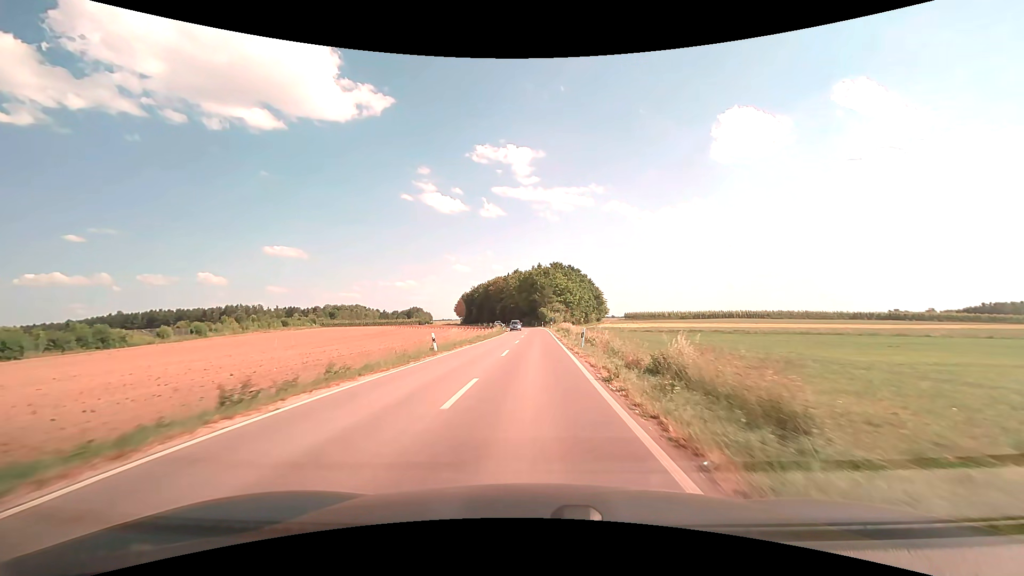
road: unclassified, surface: asphalt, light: Day
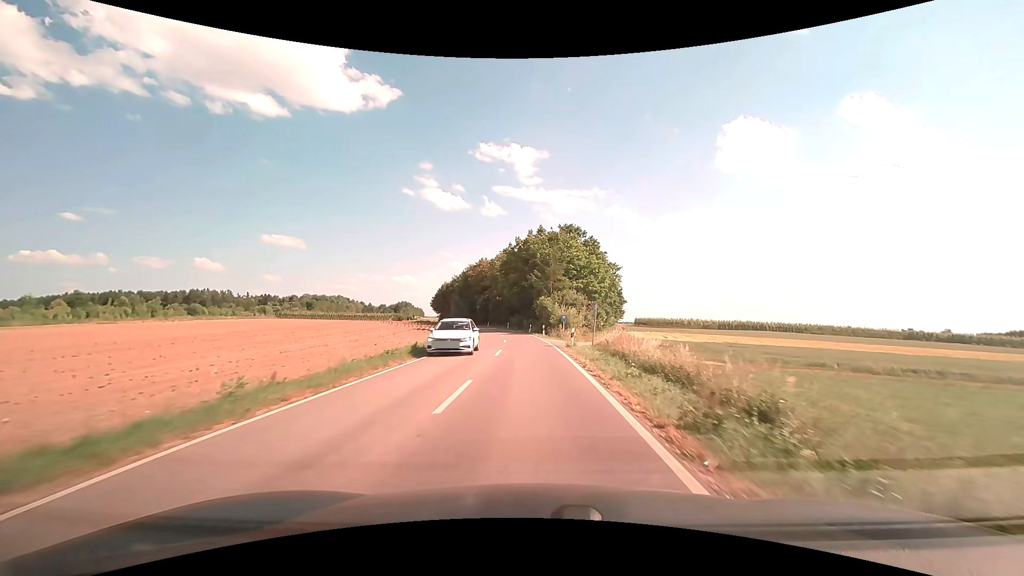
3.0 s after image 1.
(+0.3, +48.6) m; 0°
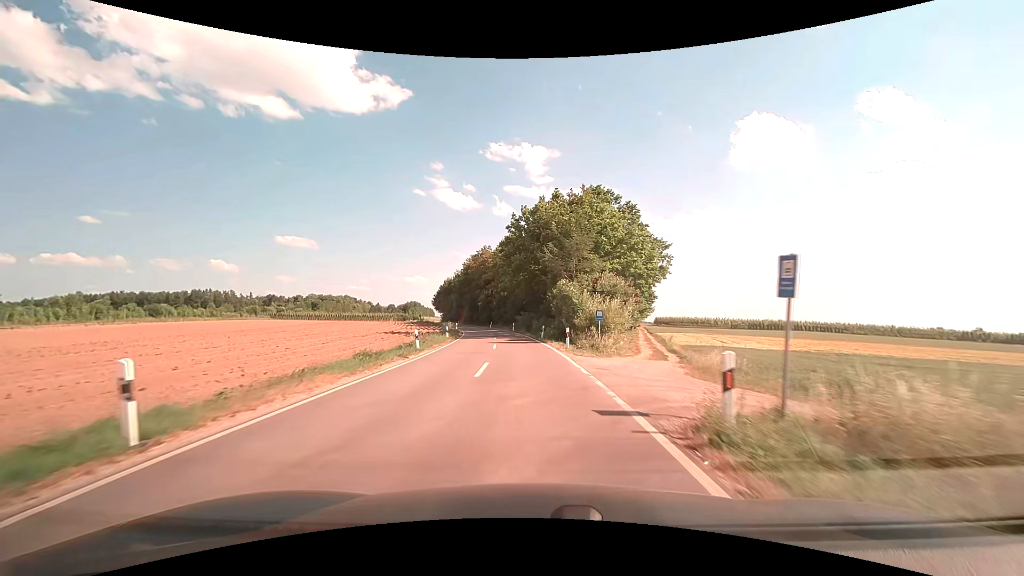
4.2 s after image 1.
(-0.1, +19.7) m; -1°
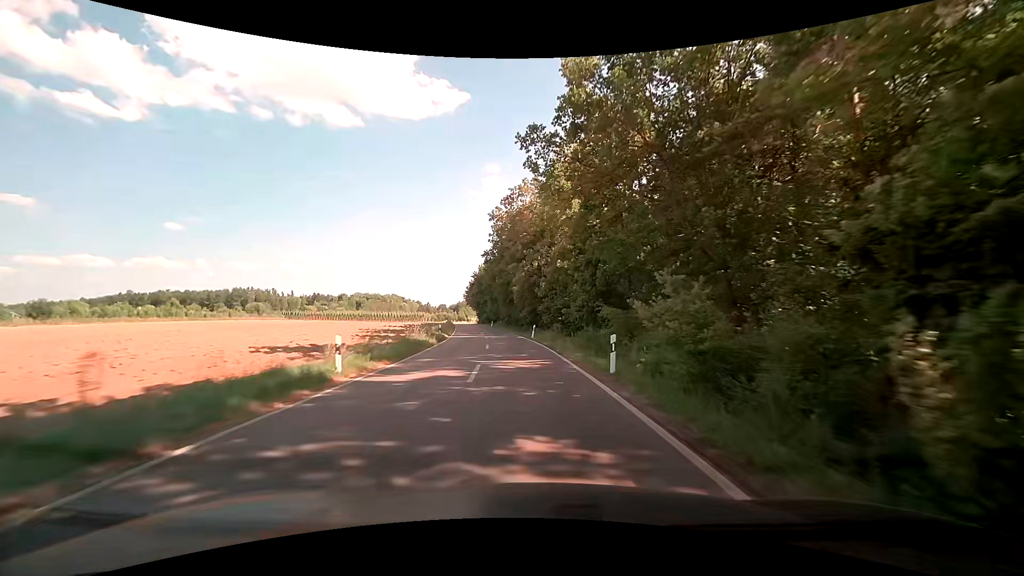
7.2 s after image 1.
(-3.1, +49.3) m; -7°
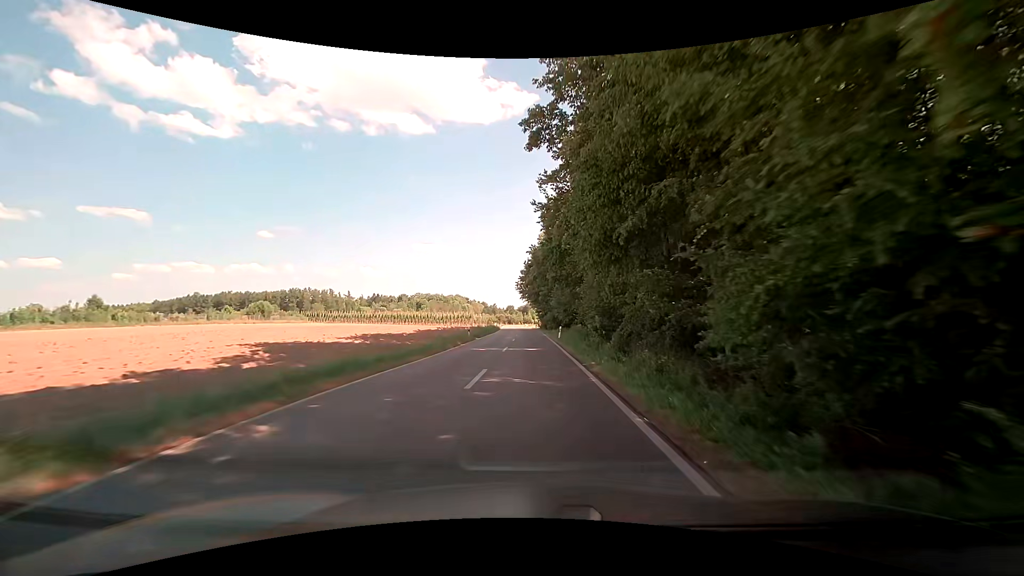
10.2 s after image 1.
(-3.6, +49.3) m; -8°
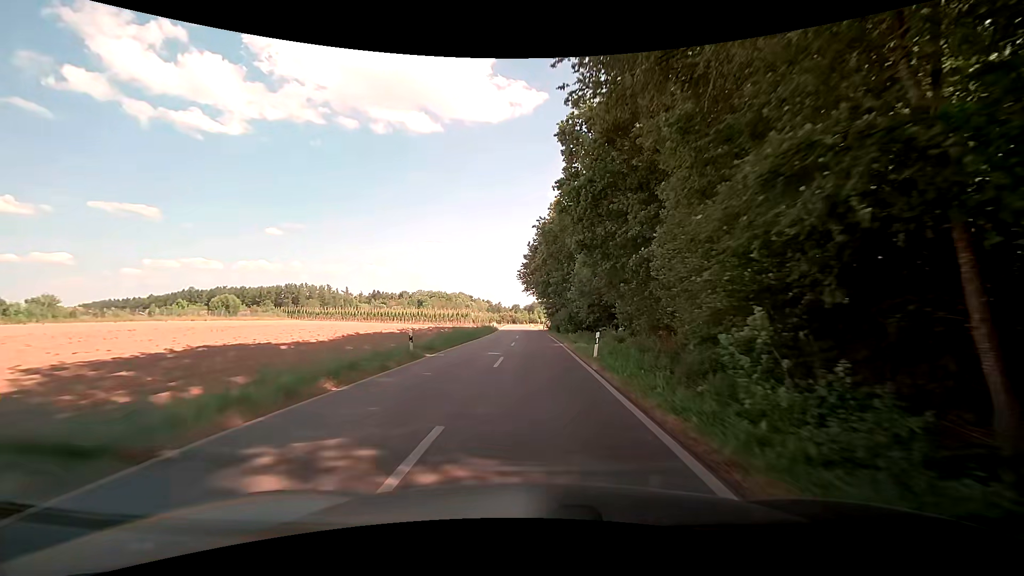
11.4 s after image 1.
(-0.2, +19.8) m; -1°
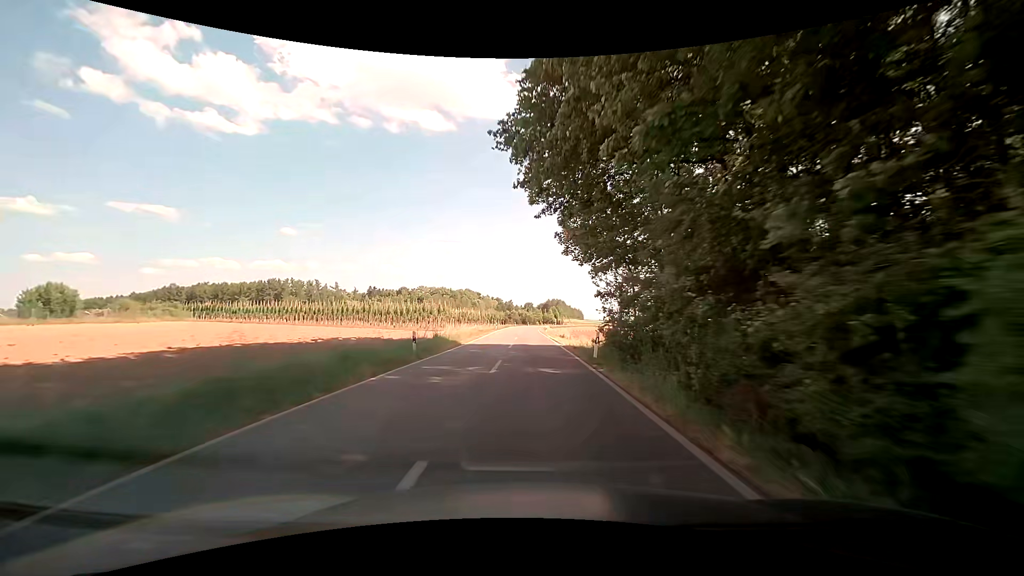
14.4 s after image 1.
(-0.4, +49.9) m; -1°
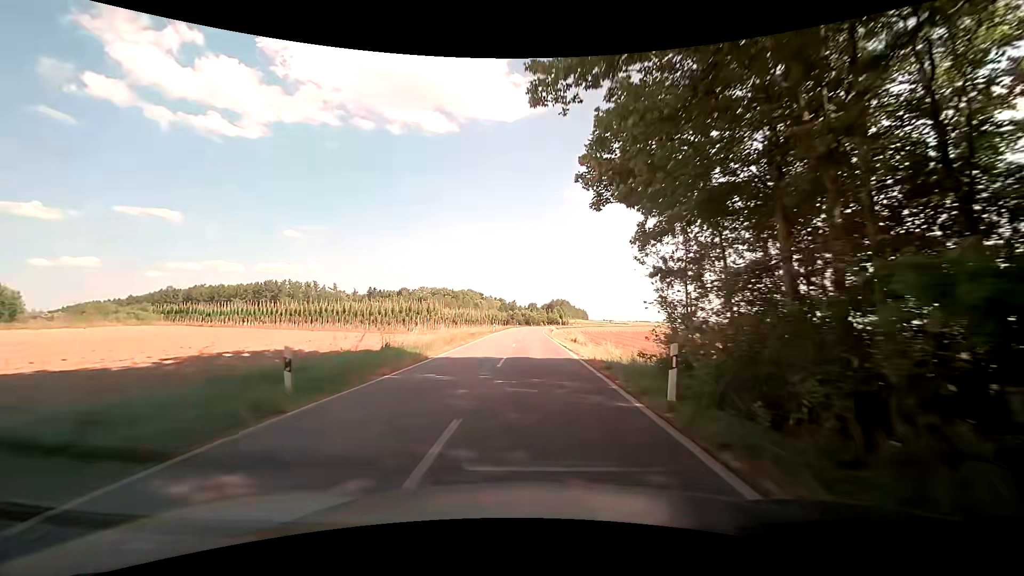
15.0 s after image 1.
(-0.1, +10.1) m; -1°
(0, +10) (0, +20) (0, +30) (0, +40) (0, +50) (0, +60) (0, +70) (0, +80) (0, +90) (+1, +100) m
